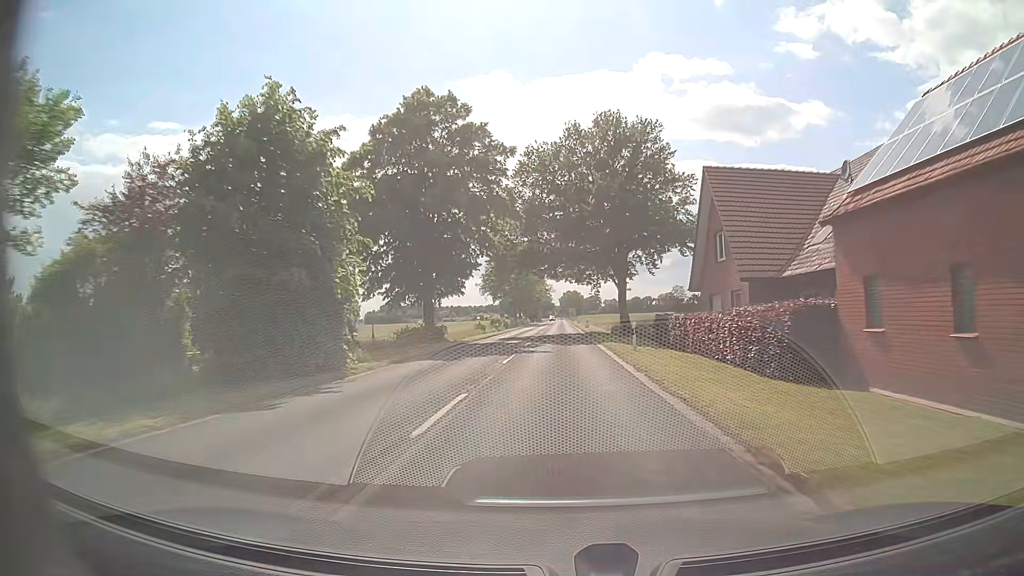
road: secondary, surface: asphalt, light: Day
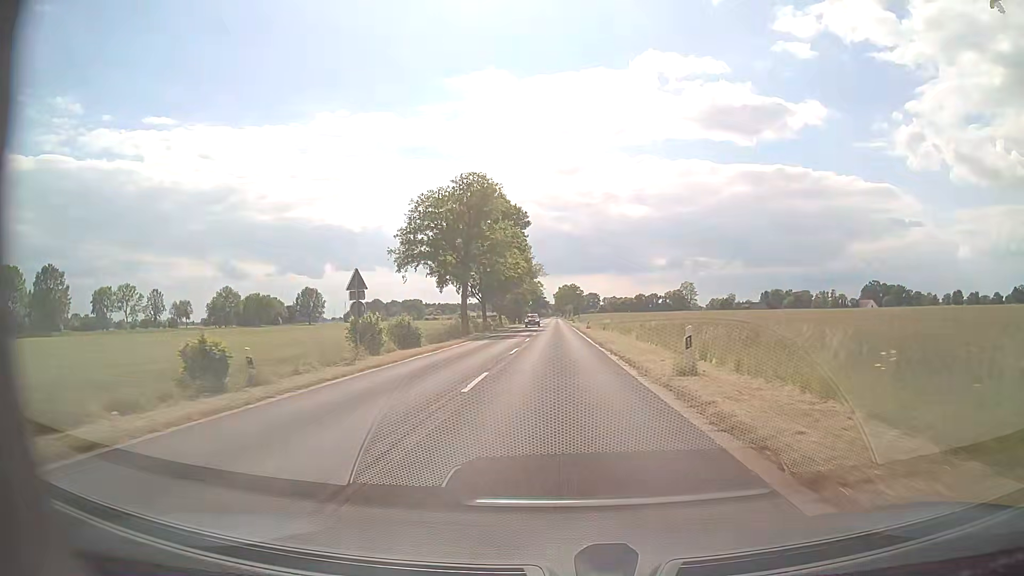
(+0.4, +55.7) m; 0°
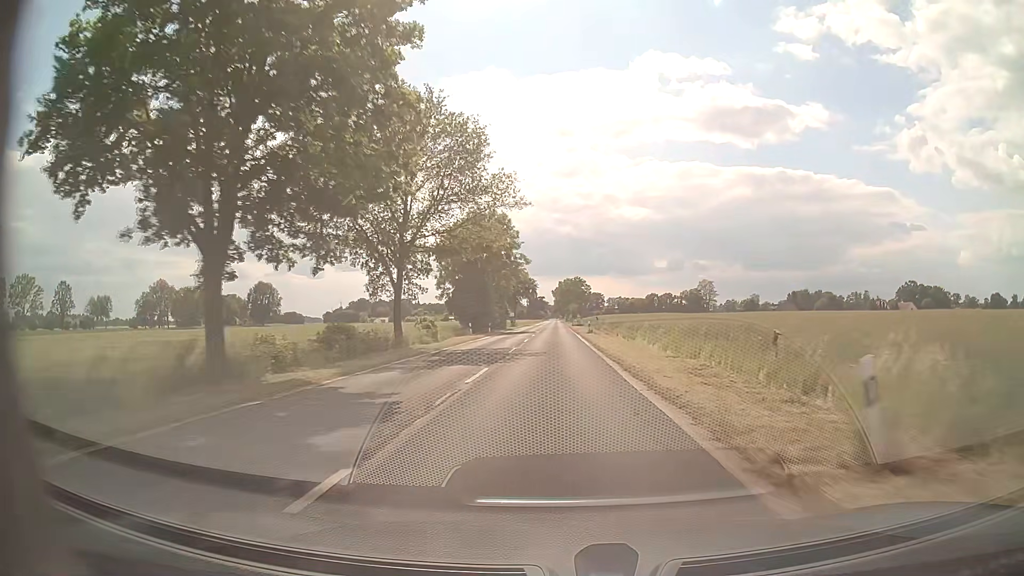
(+0.4, +58.7) m; 0°
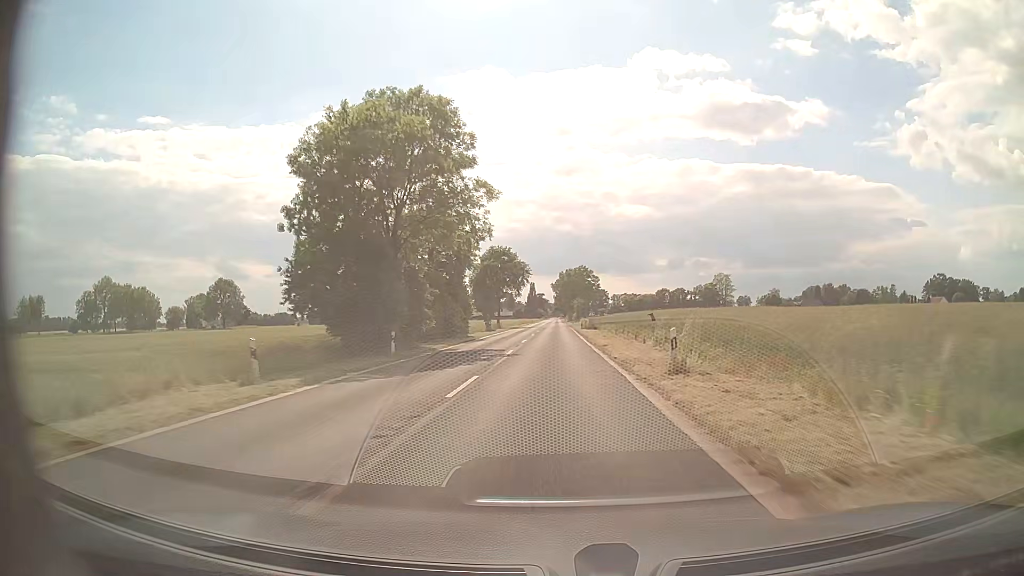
(-0.1, +38.7) m; 0°
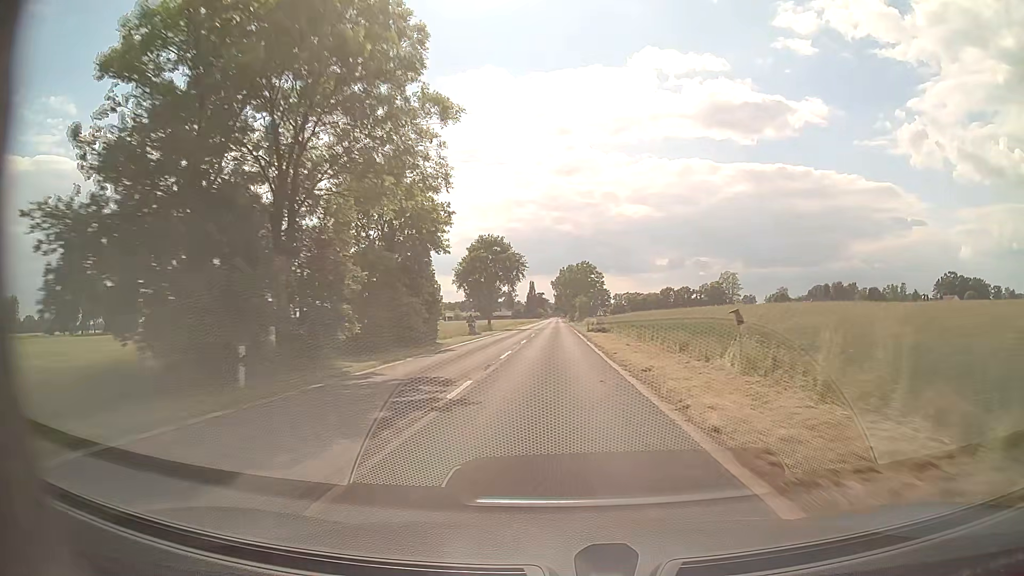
(0.0, +13.4) m; 0°
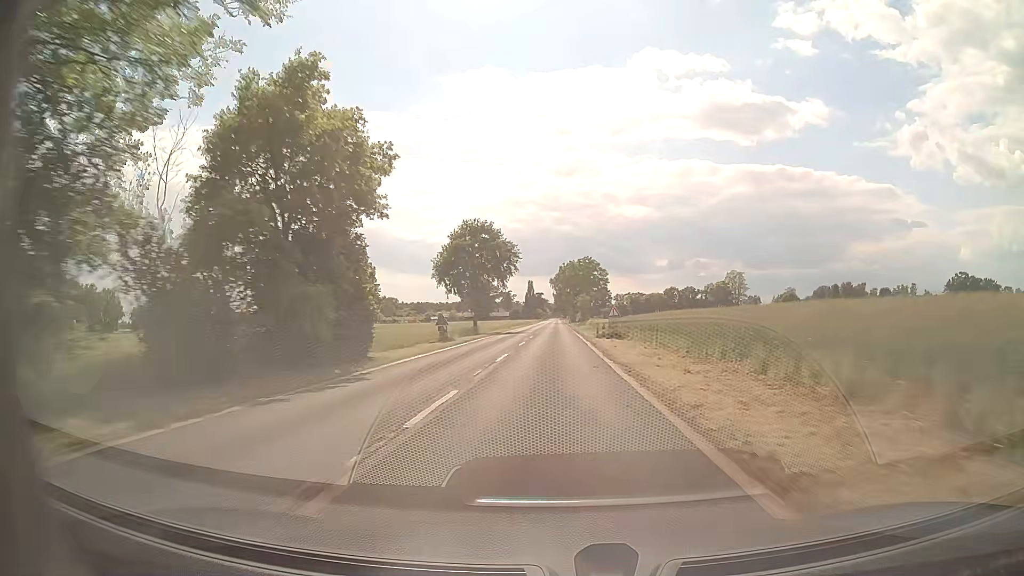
(0.0, +13.7) m; 0°
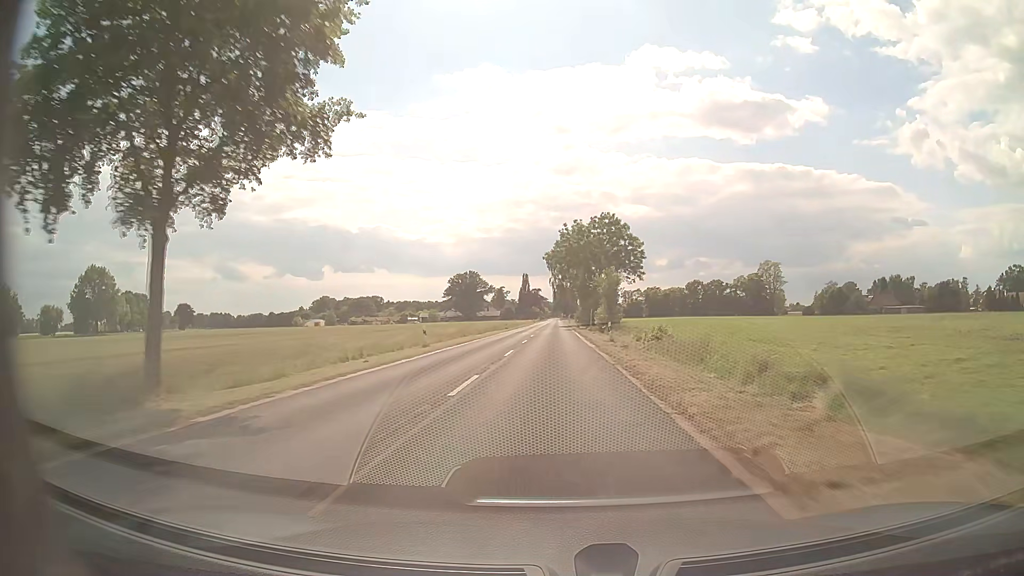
(-0.1, +57.3) m; 0°
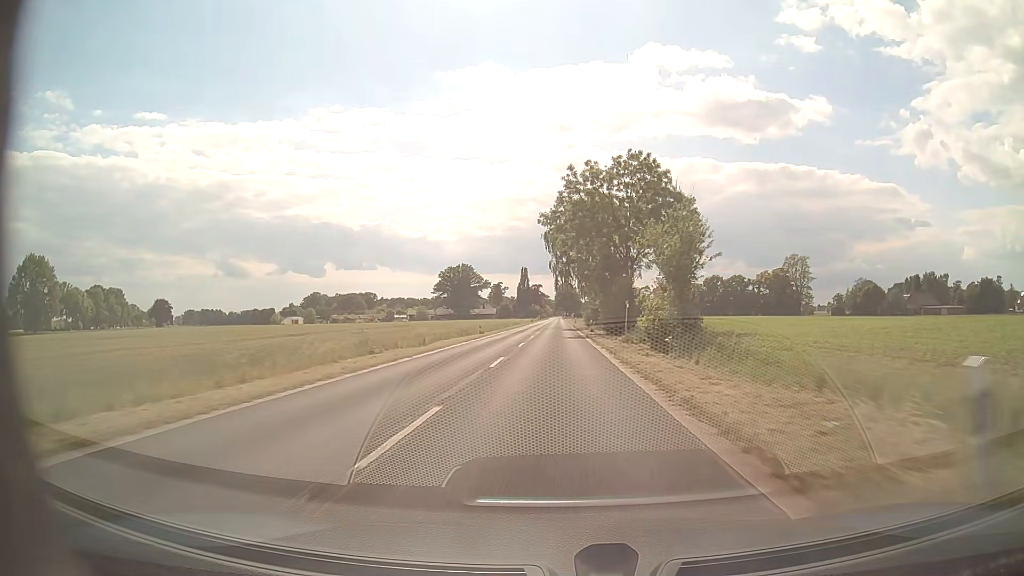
(-0.1, +30.0) m; 0°
(0, +10) (0, +20) (0, +30) (0, +40) (0, +50) (0, +60) (0, +70) (0, +80) (0, +90) (0, +100) m
